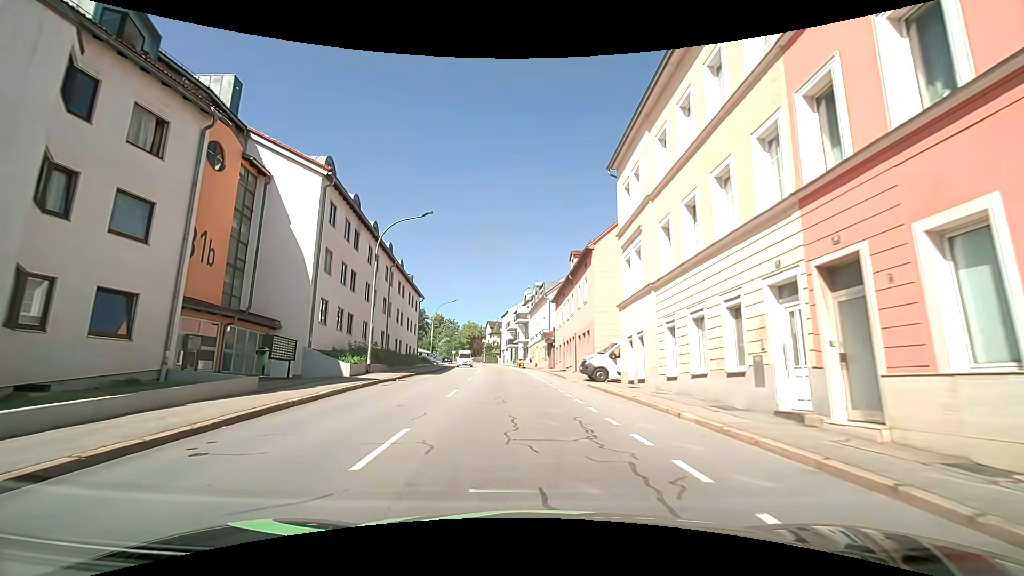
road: tertiary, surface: asphalt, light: Day
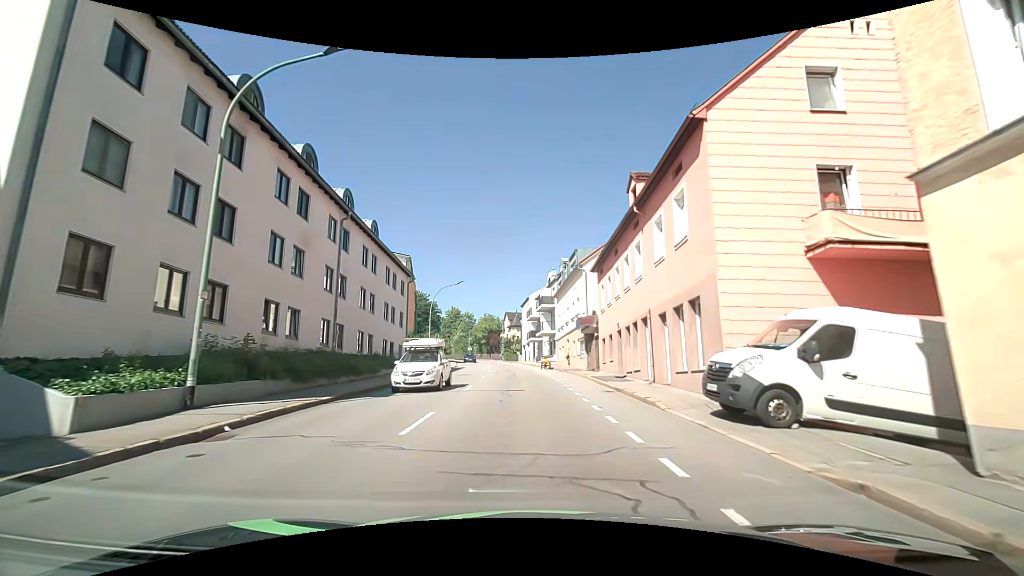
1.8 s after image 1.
(-0.6, +15.9) m; -3°
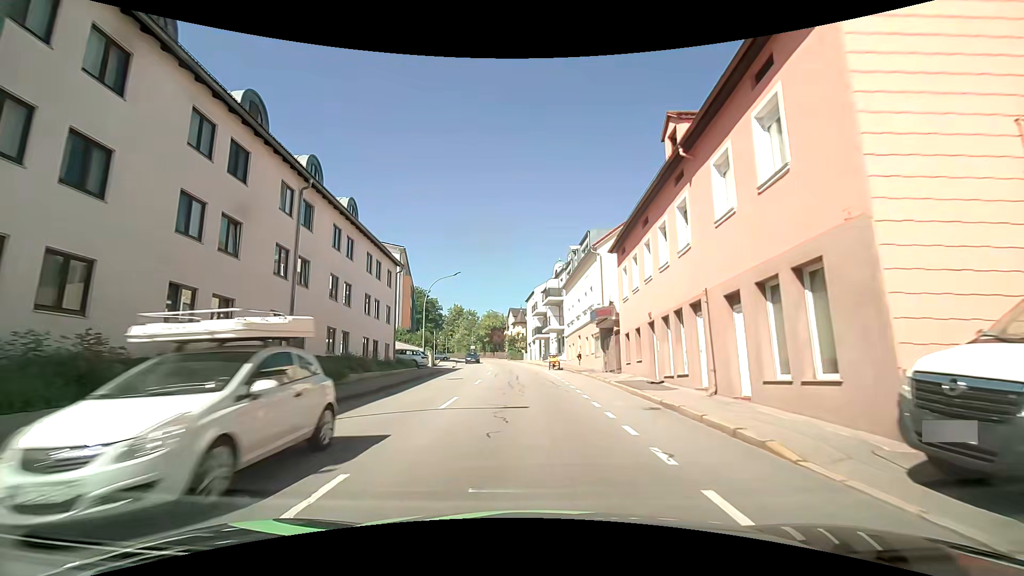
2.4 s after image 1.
(-0.1, +5.5) m; -1°
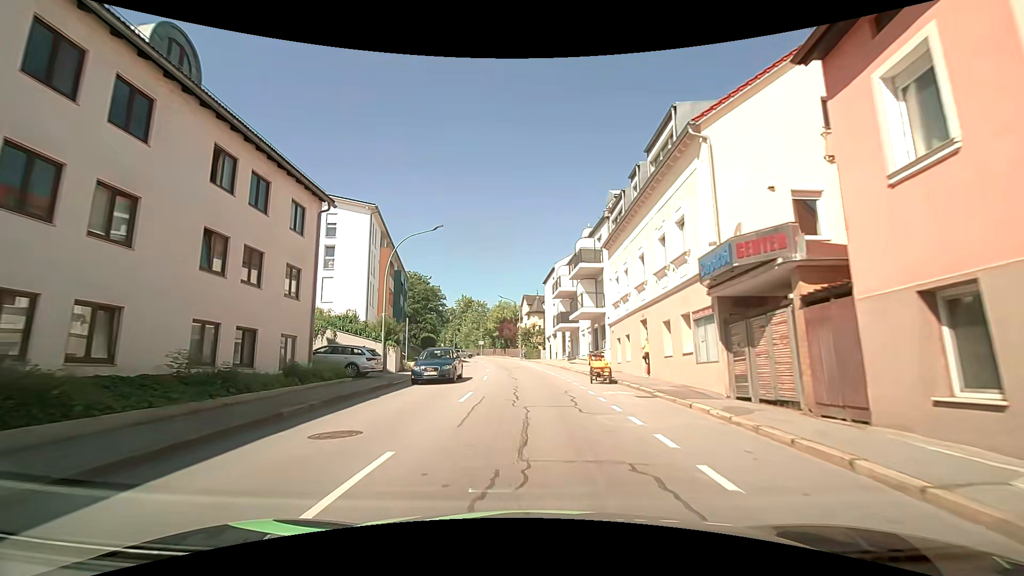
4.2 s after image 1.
(-0.4, +17.2) m; -2°
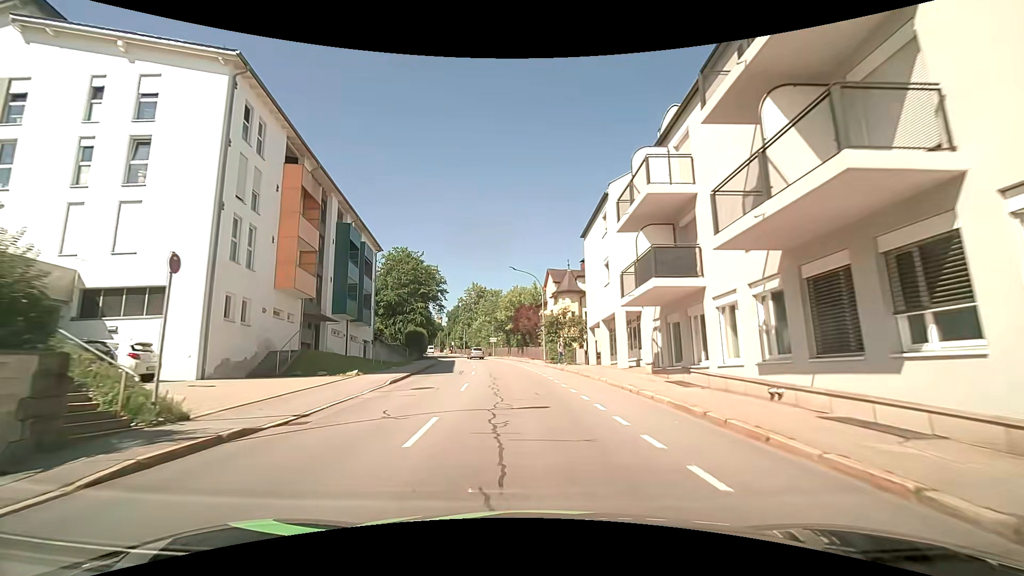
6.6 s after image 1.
(-0.5, +24.0) m; -2°
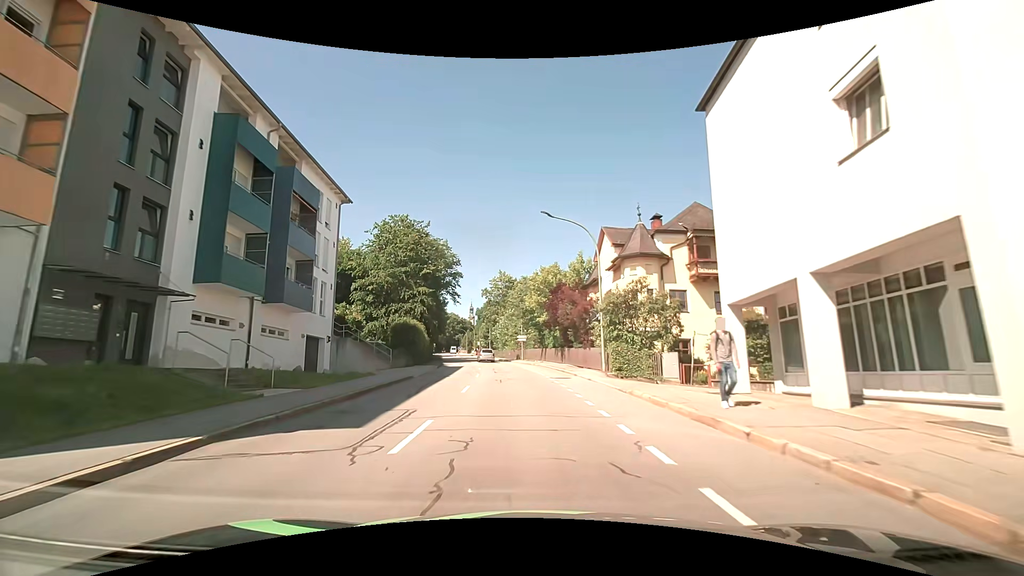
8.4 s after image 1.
(-0.9, +18.9) m; -5°
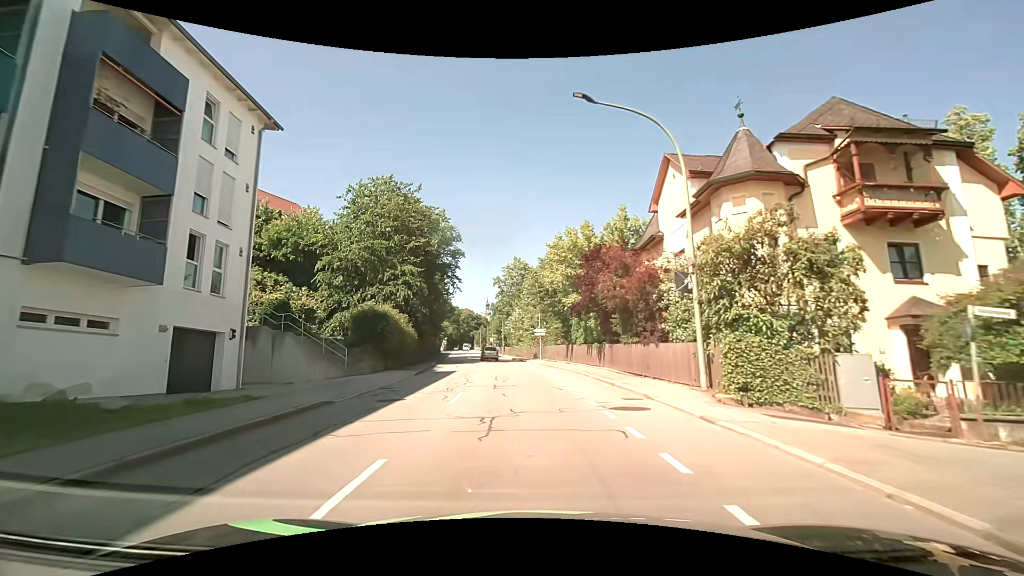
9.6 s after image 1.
(-0.2, +12.4) m; -2°
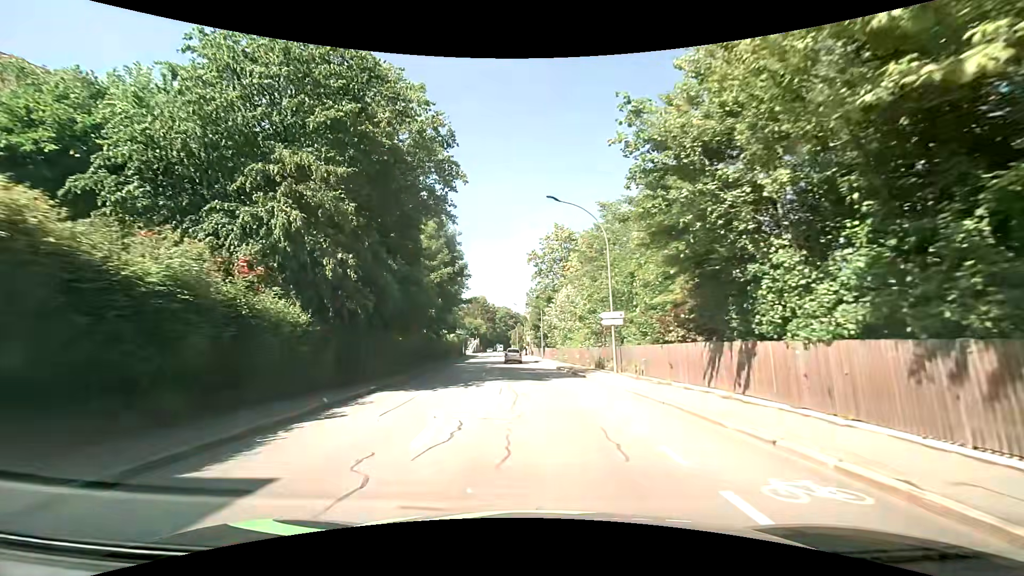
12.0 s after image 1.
(-0.8, +23.4) m; -4°
(0, +10) (0, +20) (-1, +30) (-1, +40) (-2, +50) (-2, +60) (-3, +70) (-3, +80) (-5, +90) (-6, +100) m
